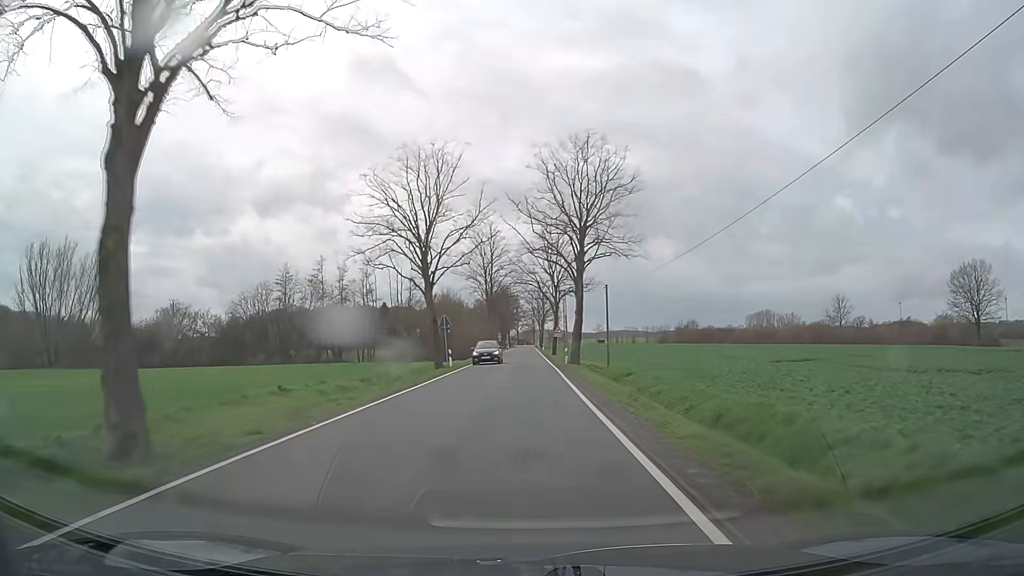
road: tertiary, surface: asphalt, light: Day
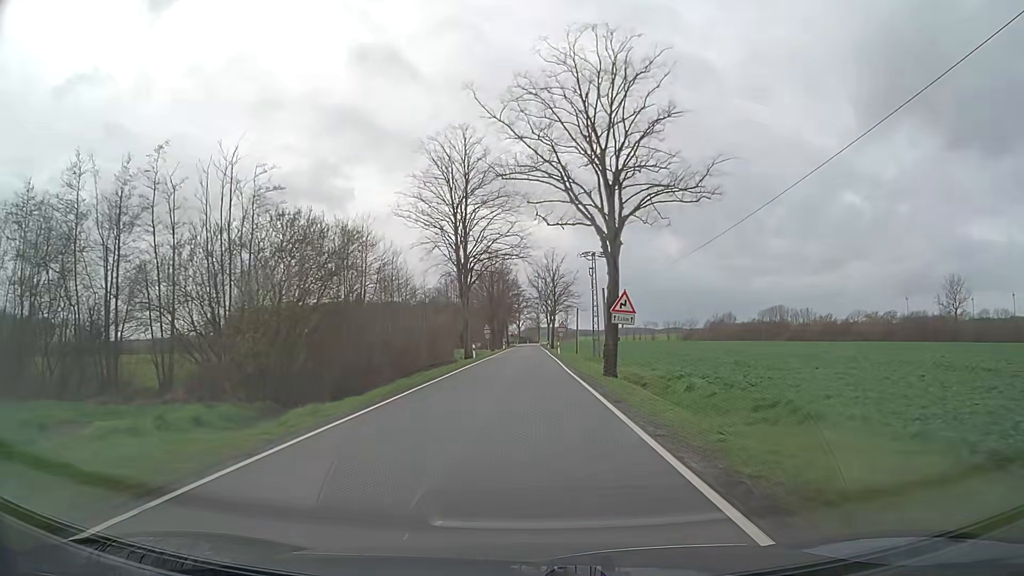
(-0.1, +43.2) m; 0°
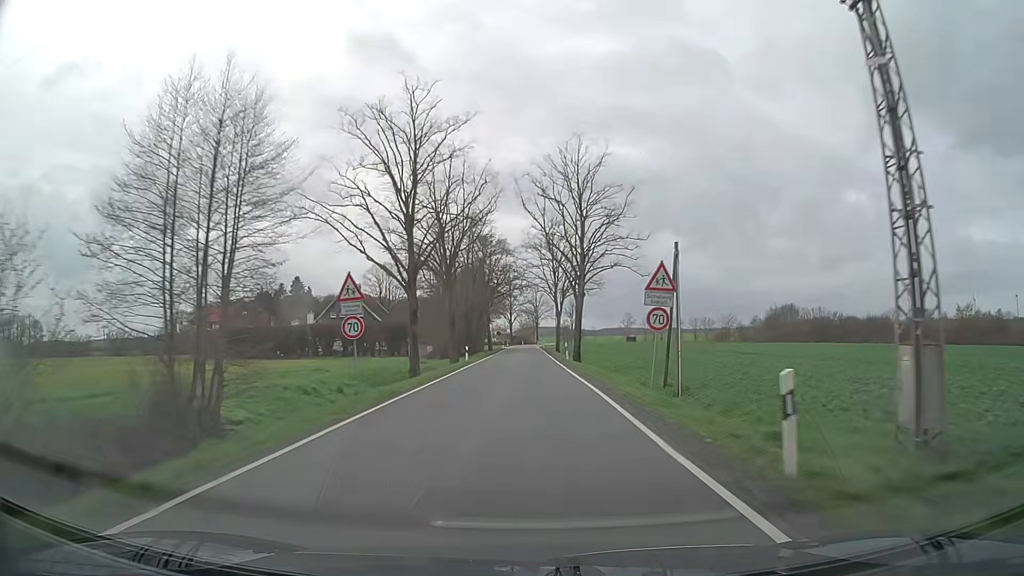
(+0.1, +54.1) m; +1°
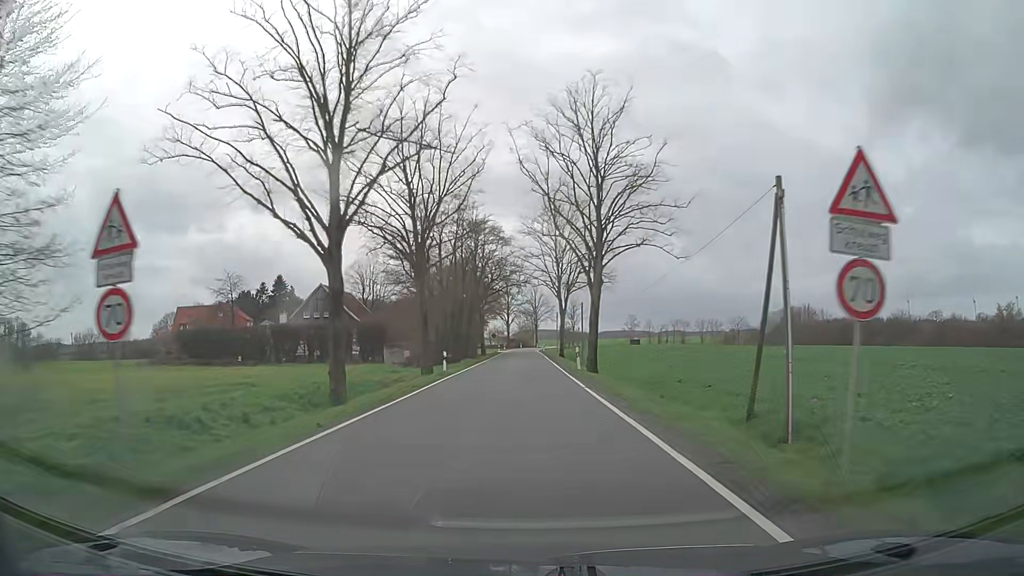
(0.0, +10.8) m; 0°
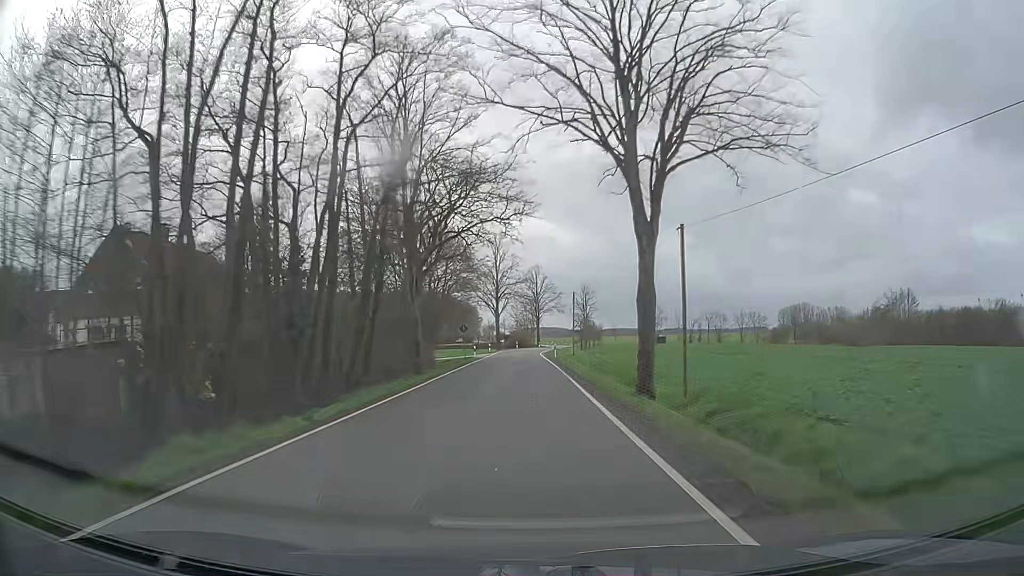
(0.0, +43.3) m; 0°
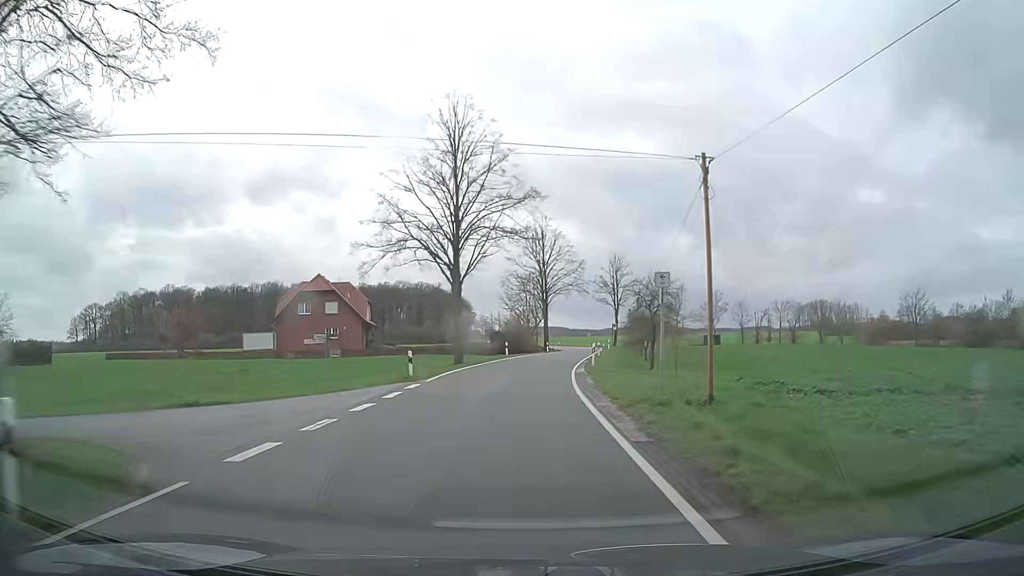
(+0.1, +51.3) m; 0°
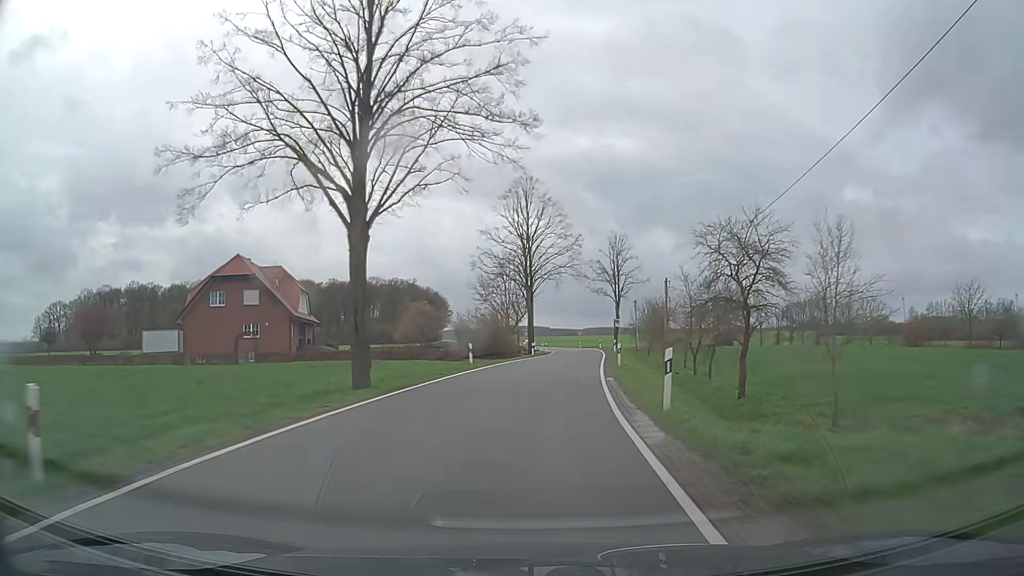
(0.0, +19.2) m; +1°
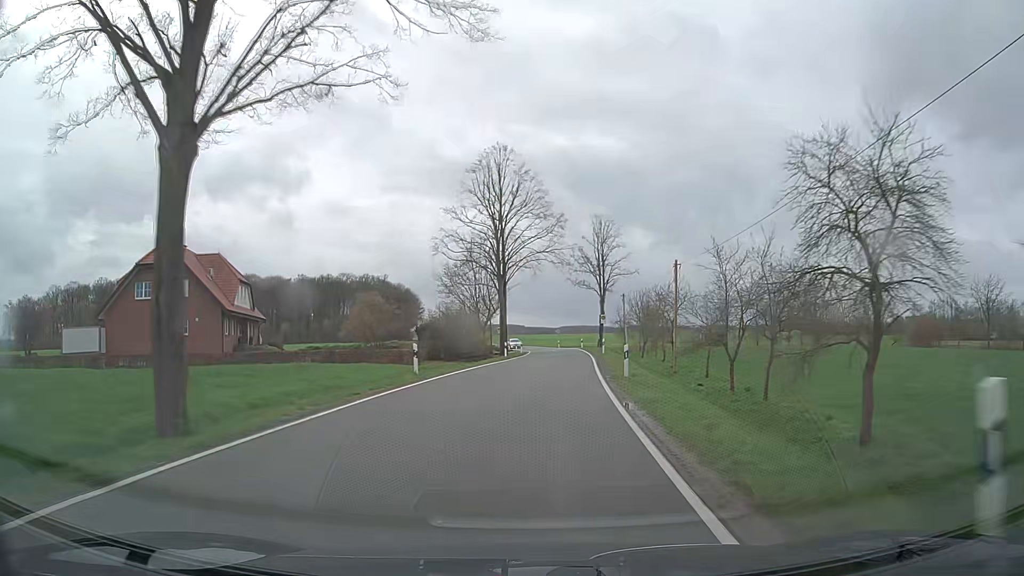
(+0.1, +9.3) m; +2°
